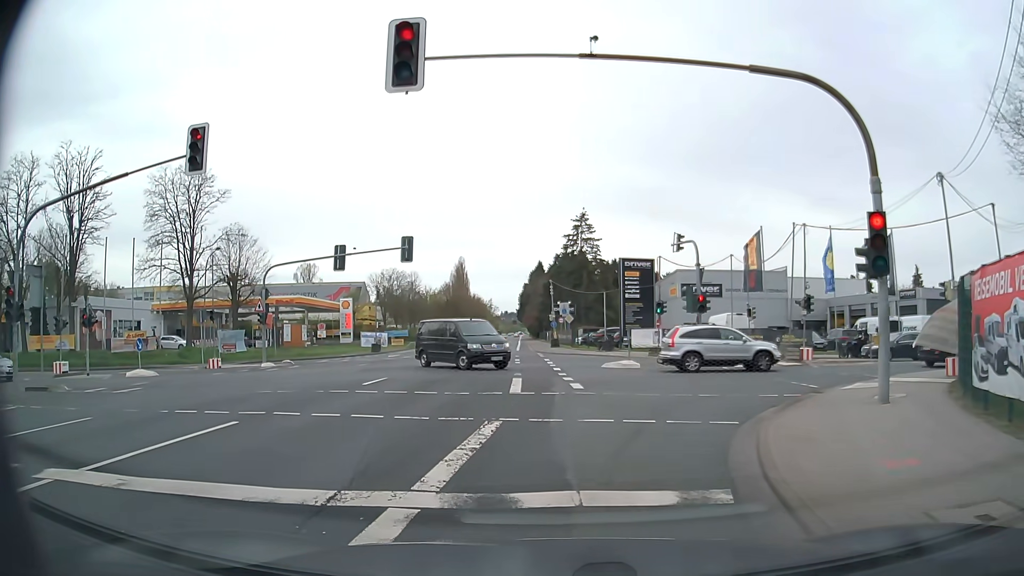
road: secondary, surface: asphalt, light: Day
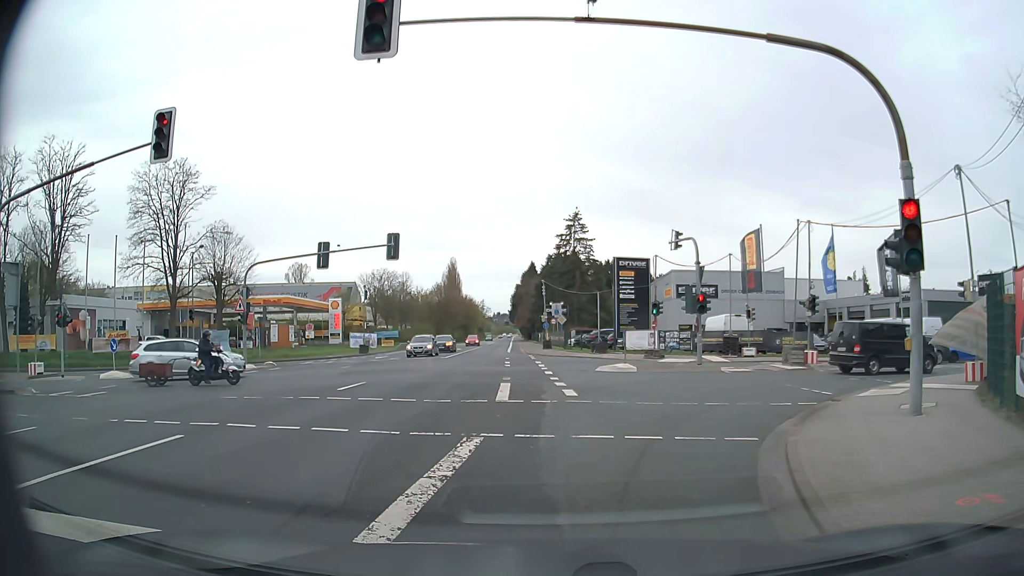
(0.0, +1.5) m; 0°
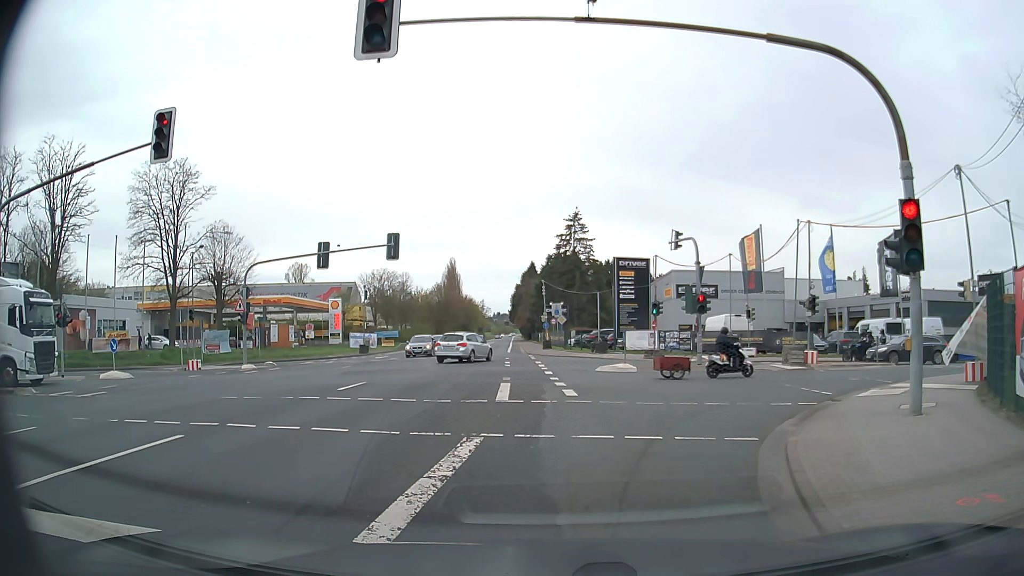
(0.0, 0.0) m; 0°
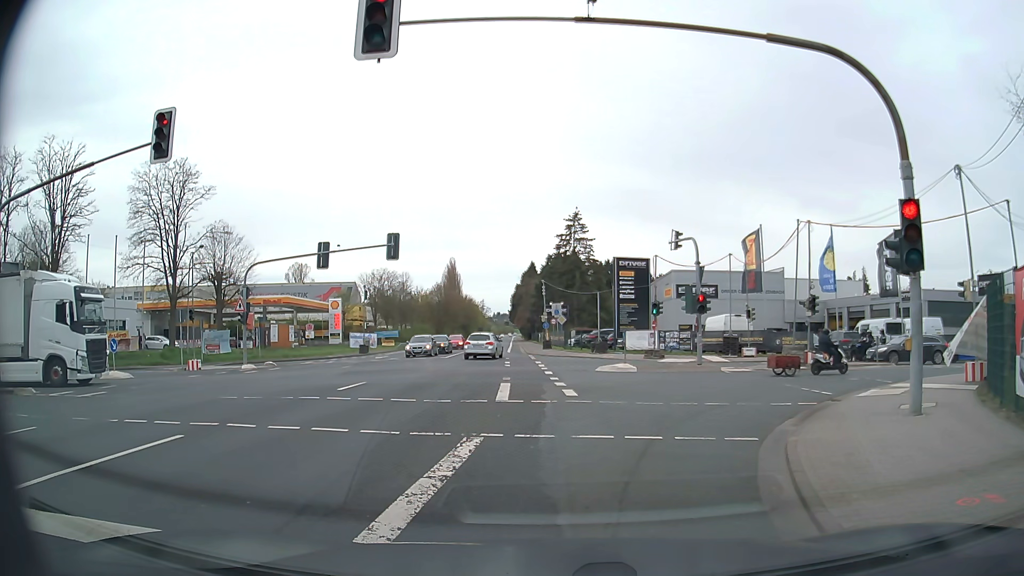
(0.0, 0.0) m; 0°
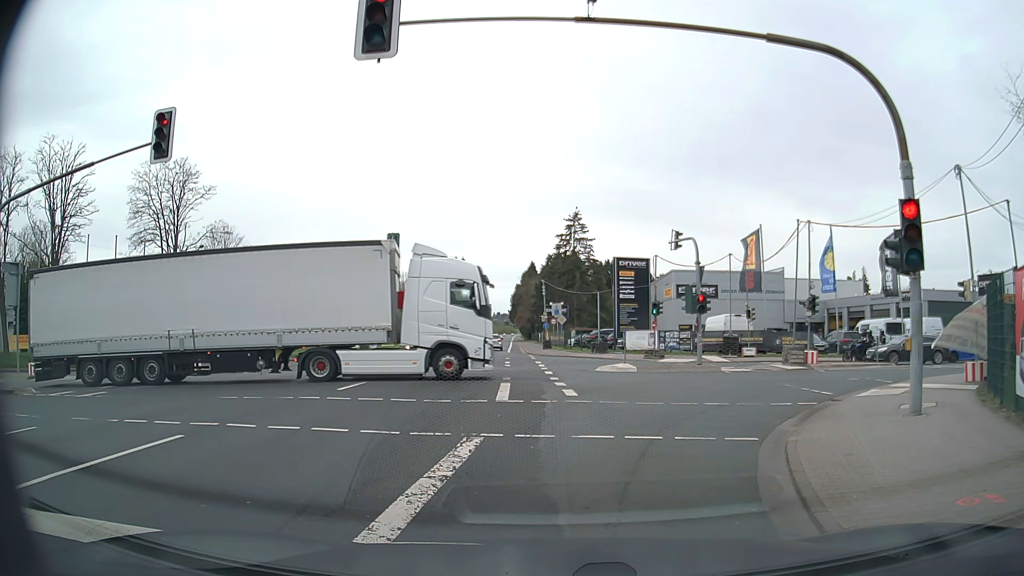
(0.0, 0.0) m; 0°
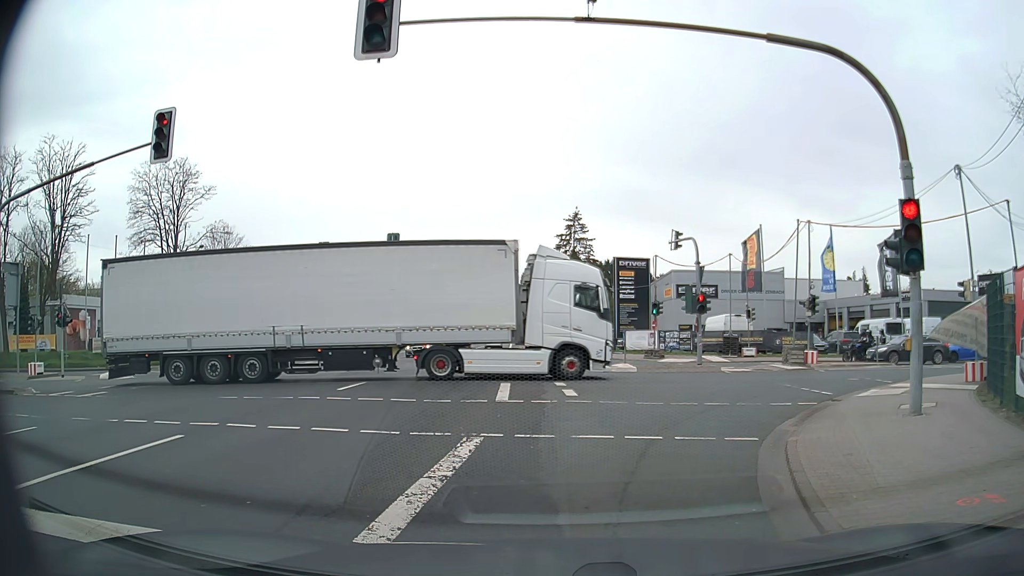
(0.0, 0.0) m; 0°
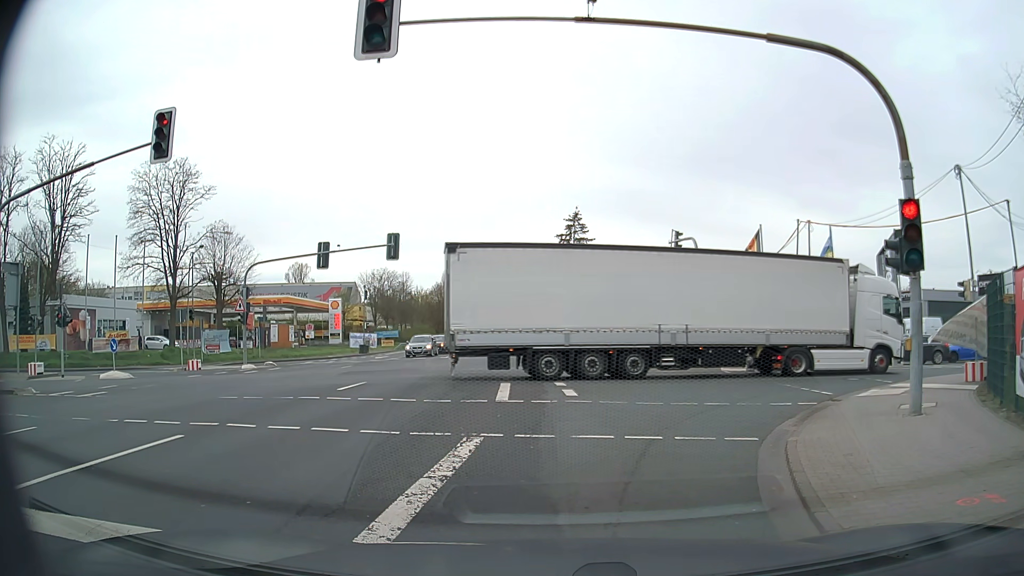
(0.0, 0.0) m; 0°
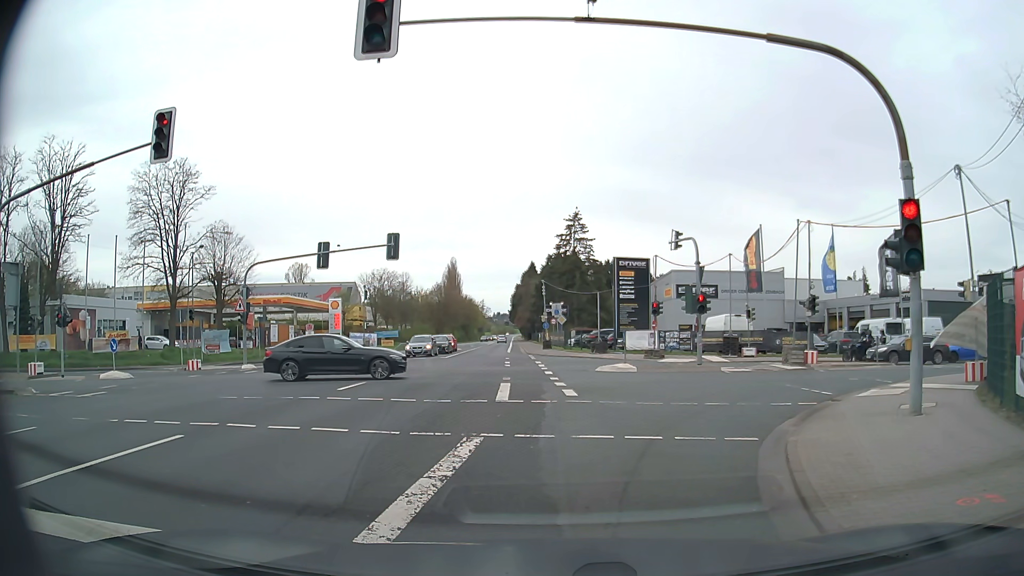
(0.0, 0.0) m; 0°
(+1, +10) (+5, +19) (+13, +25) (+22, +28) (+32, +29) (+42, +29) (+52, +29) (+62, +30) (+72, +30) (+82, +30) m
